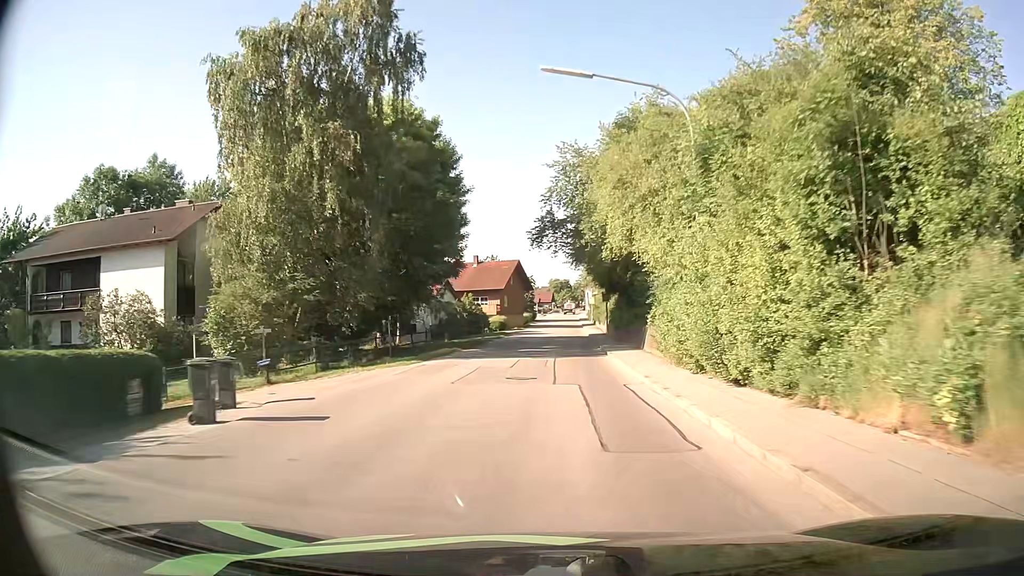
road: secondary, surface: asphalt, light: Day
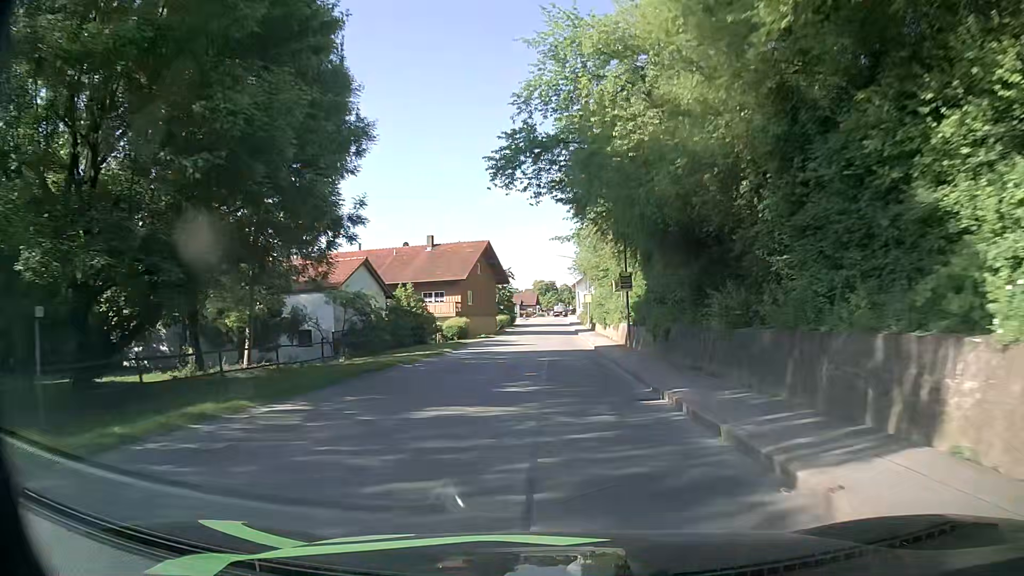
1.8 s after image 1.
(+0.3, +23.0) m; +3°
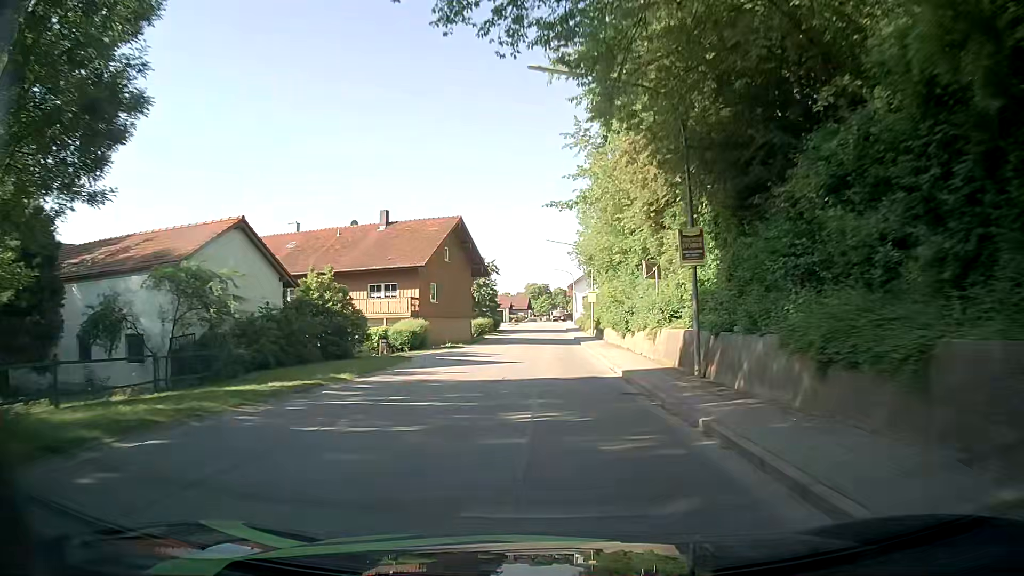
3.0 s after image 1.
(-0.2, +15.6) m; 0°
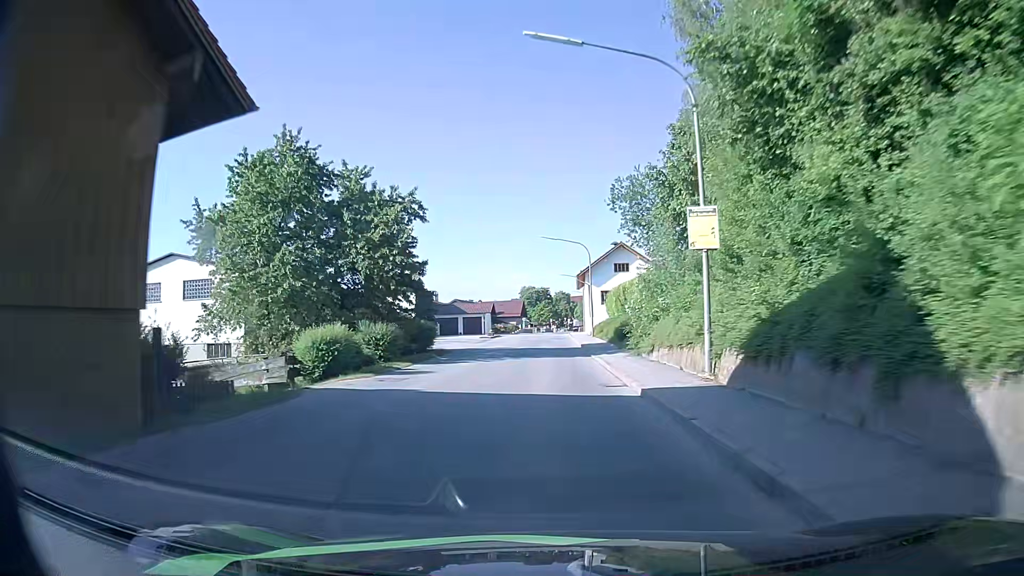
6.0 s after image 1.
(0.0, +39.5) m; 0°
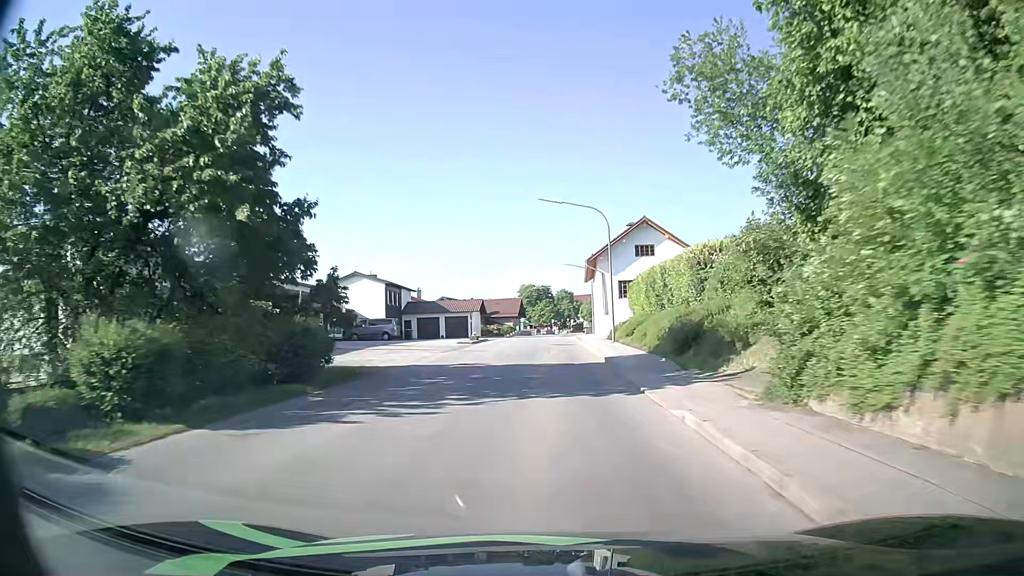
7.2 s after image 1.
(0.0, +15.6) m; 0°
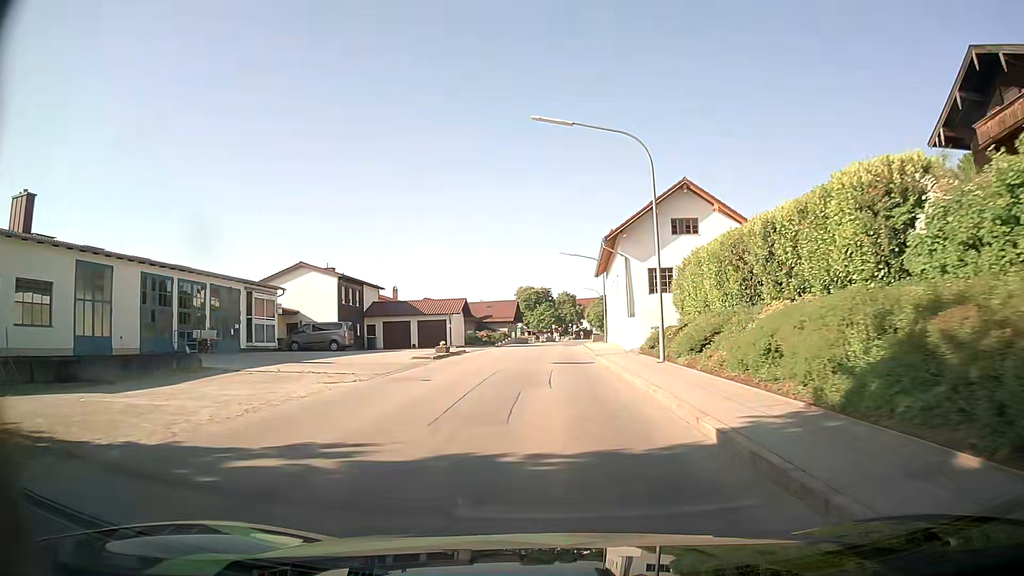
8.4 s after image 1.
(0.0, +15.1) m; 0°
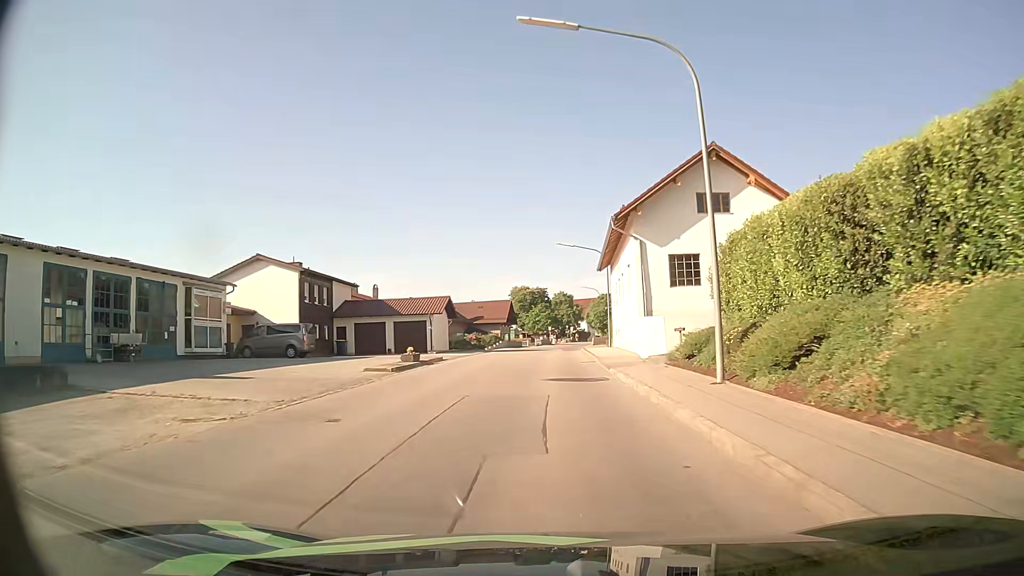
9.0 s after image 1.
(0.0, +7.4) m; +1°
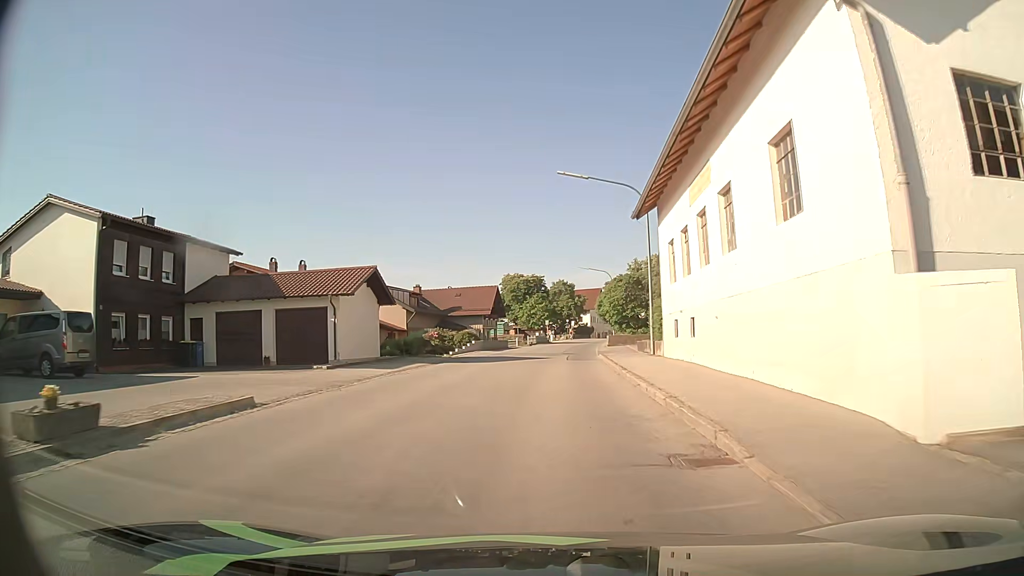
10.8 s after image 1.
(0.0, +21.3) m; 0°
(0, +10) (0, +20) (+1, +30) (+1, +40) (+2, +50) (+2, +60) (+3, +70) (+4, +80) (+6, +90) (+7, +100) m
